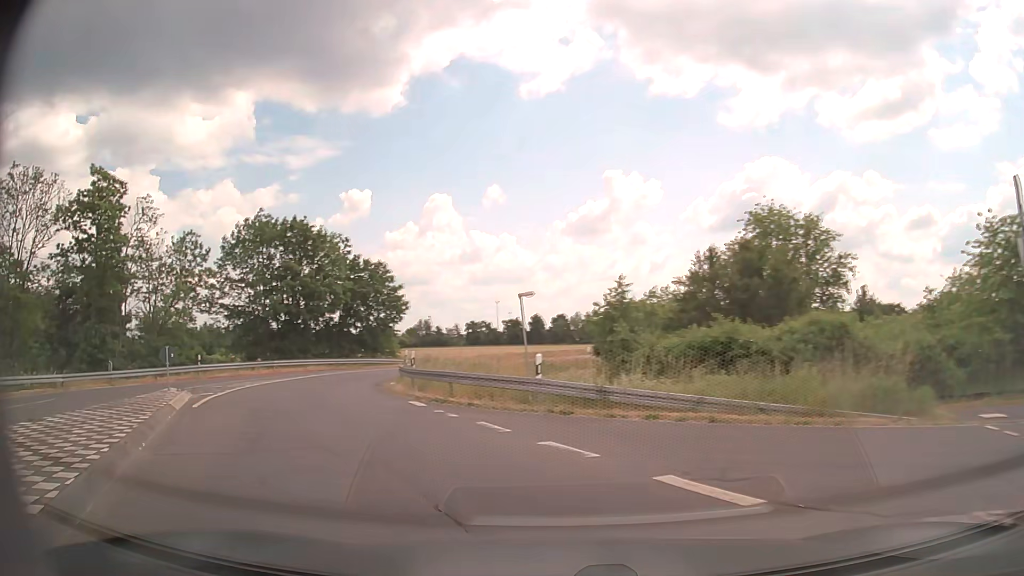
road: tertiary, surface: asphalt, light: Day
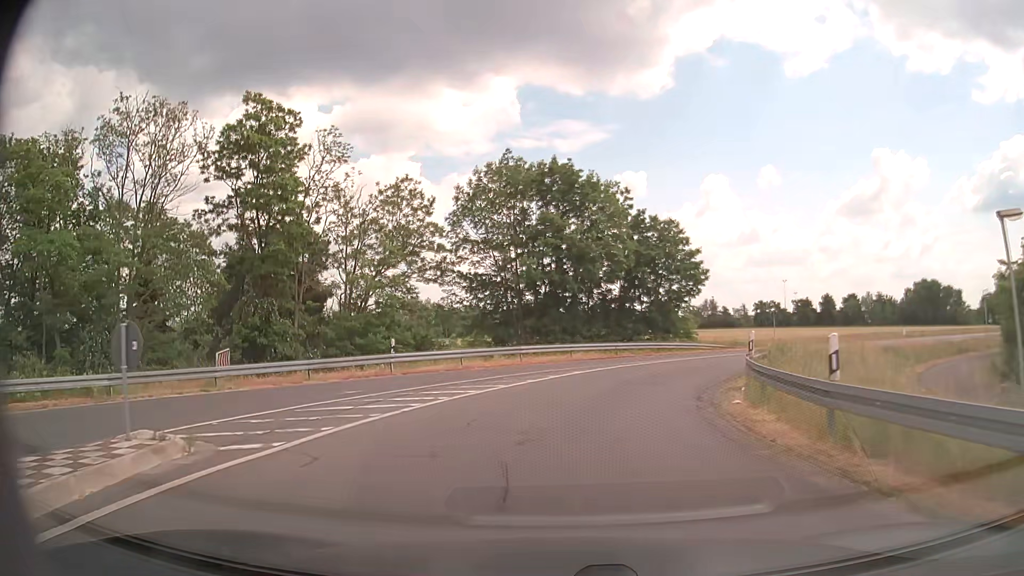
(-4.1, +14.2) m; -25°
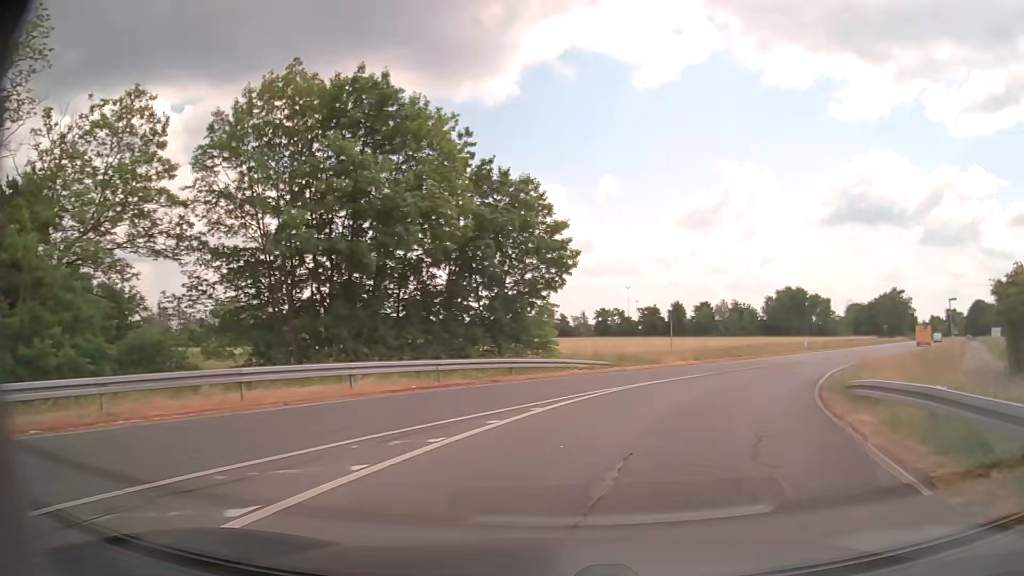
(+1.3, +17.0) m; +13°
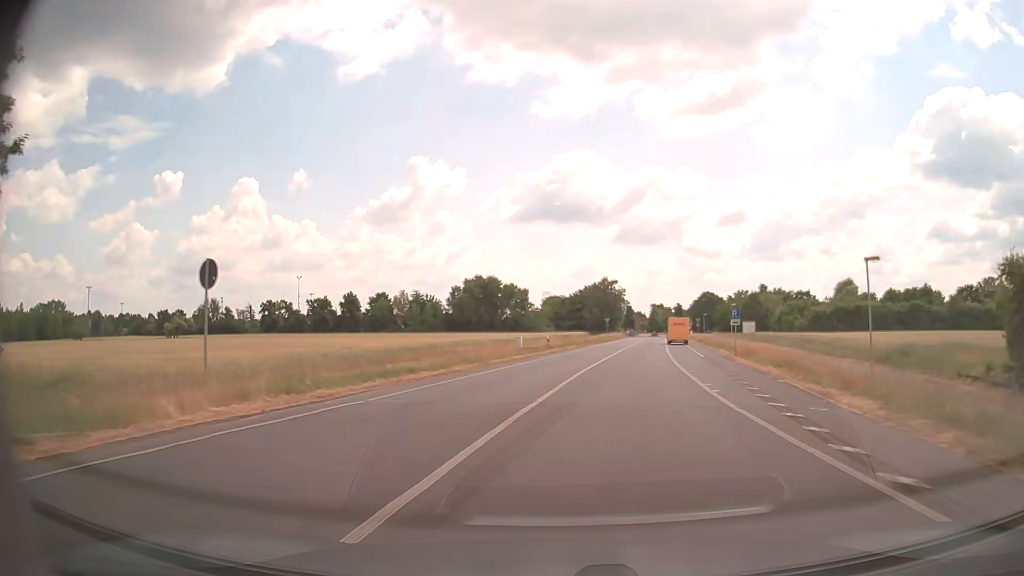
(+6.8, +24.5) m; +27°
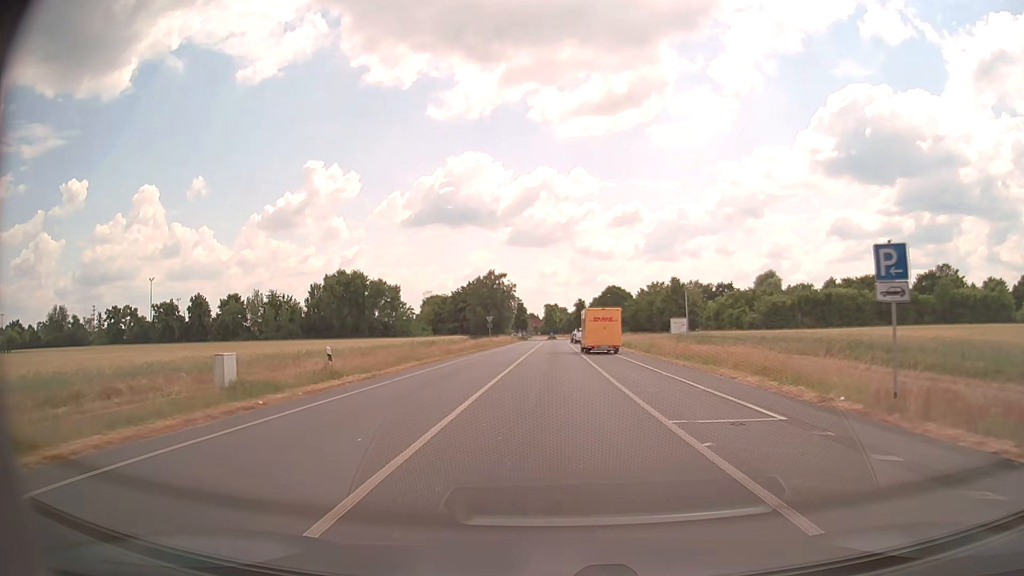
(+3.2, +28.6) m; +9°
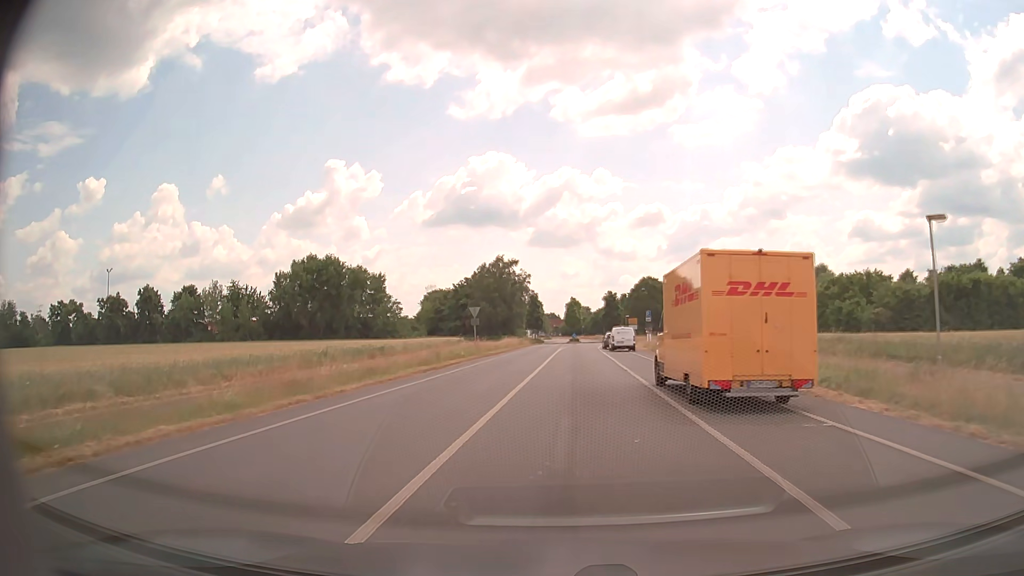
(-0.1, +29.0) m; -2°
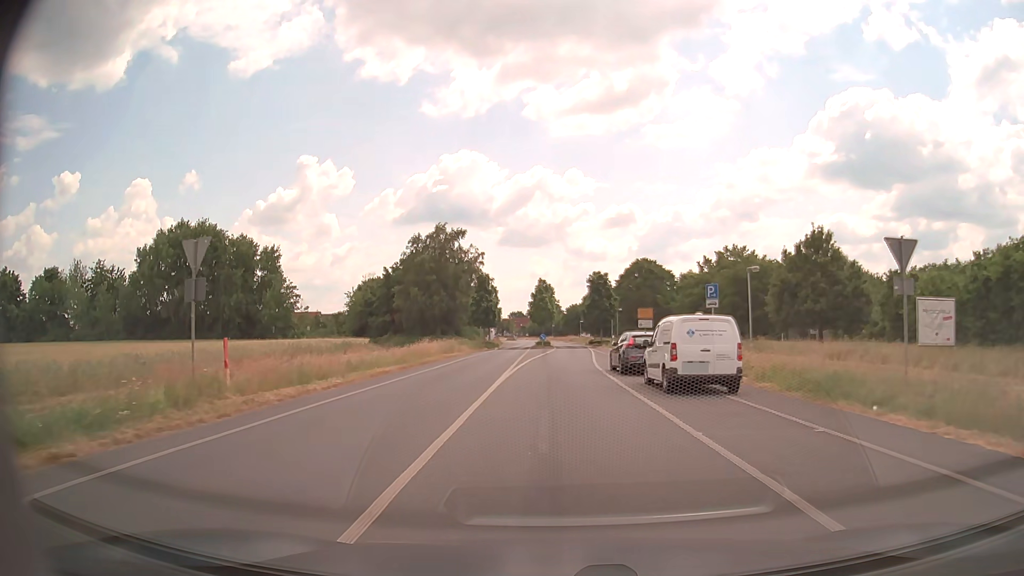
(+0.9, +34.8) m; +3°
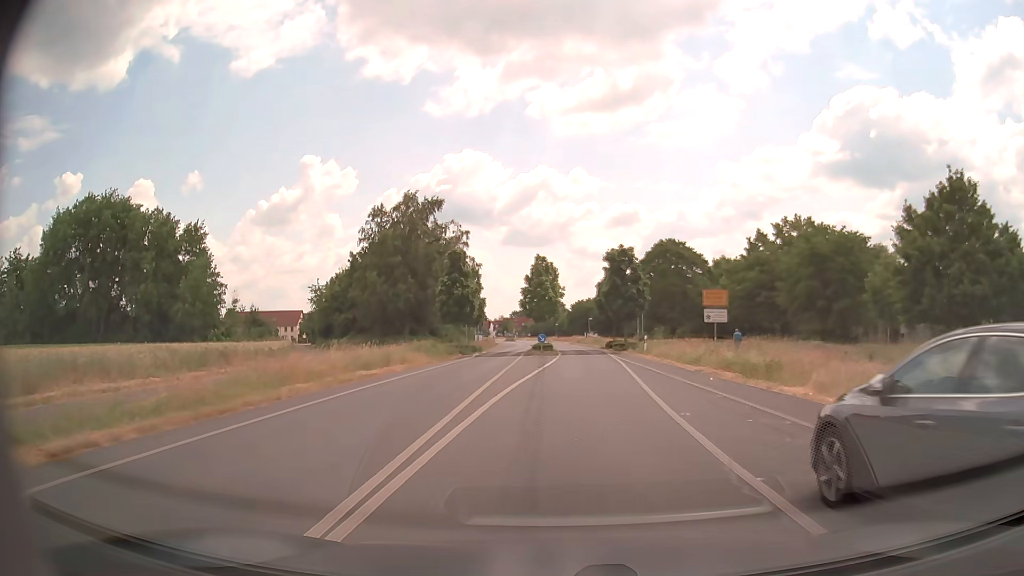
(0.0, +20.2) m; 0°
(0, +10) (+1, +20) (+2, +30) (+2, +40) (+2, +50) (+2, +60) (+1, +70) (+1, +80) (+1, +90) (0, +100) m
